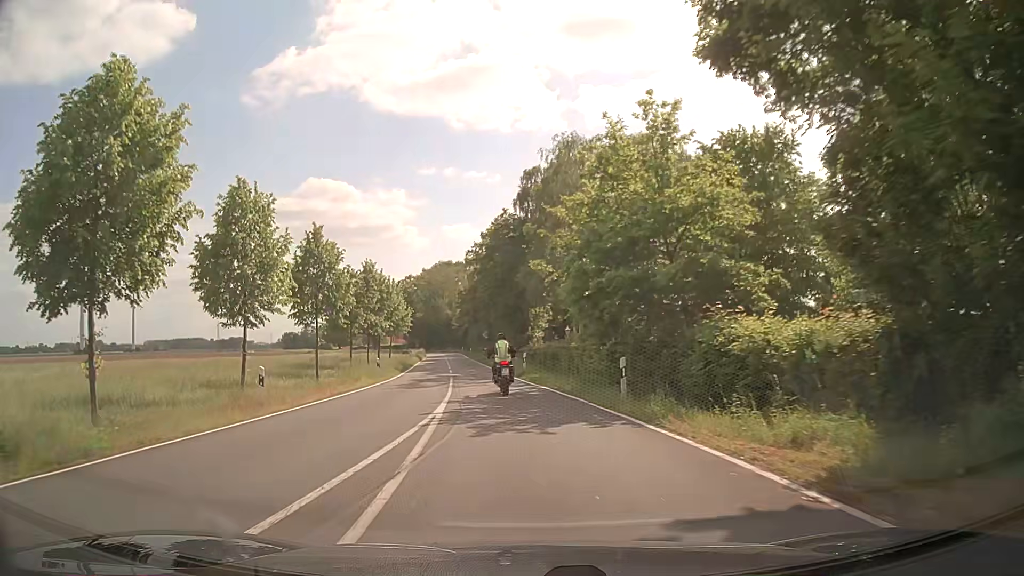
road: secondary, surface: asphalt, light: Day
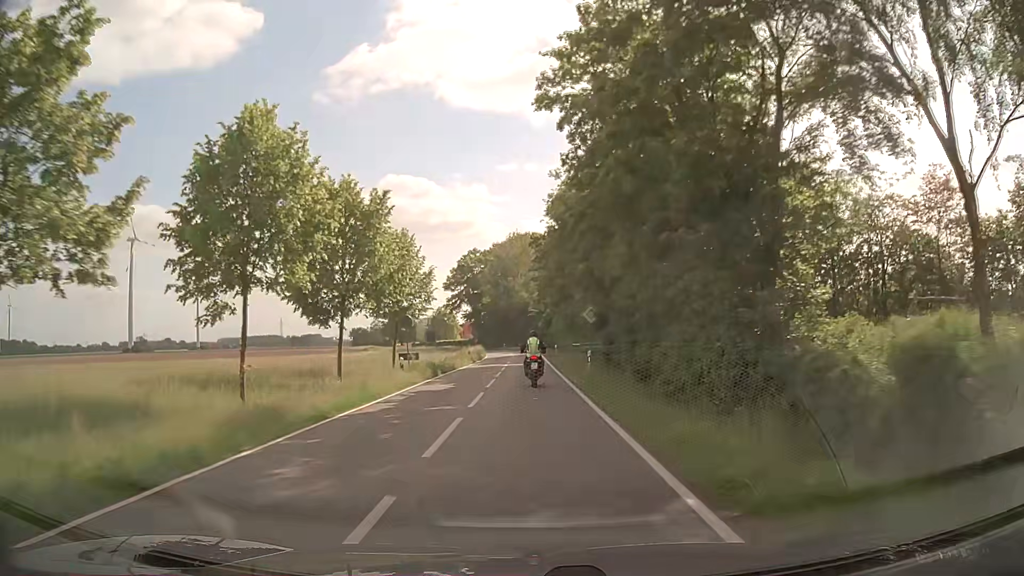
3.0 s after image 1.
(-2.7, +39.1) m; -7°
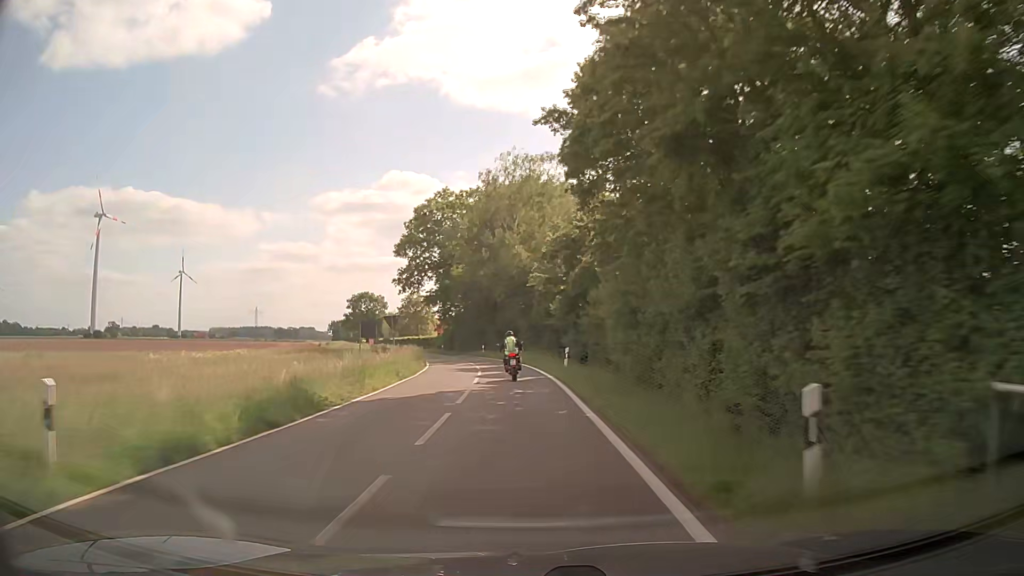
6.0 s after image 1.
(0.0, +48.6) m; 0°
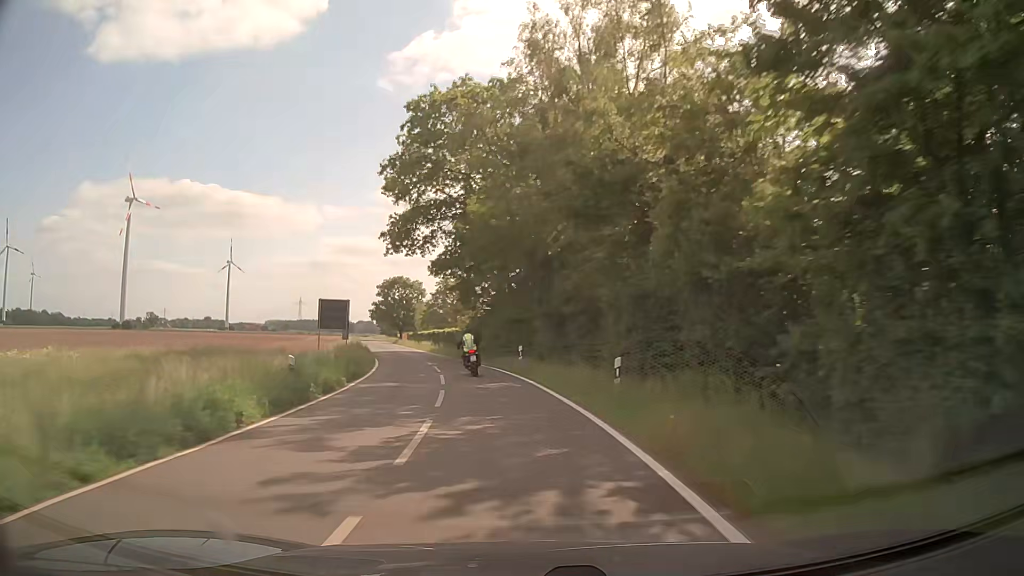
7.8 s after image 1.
(-0.7, +32.6) m; -5°
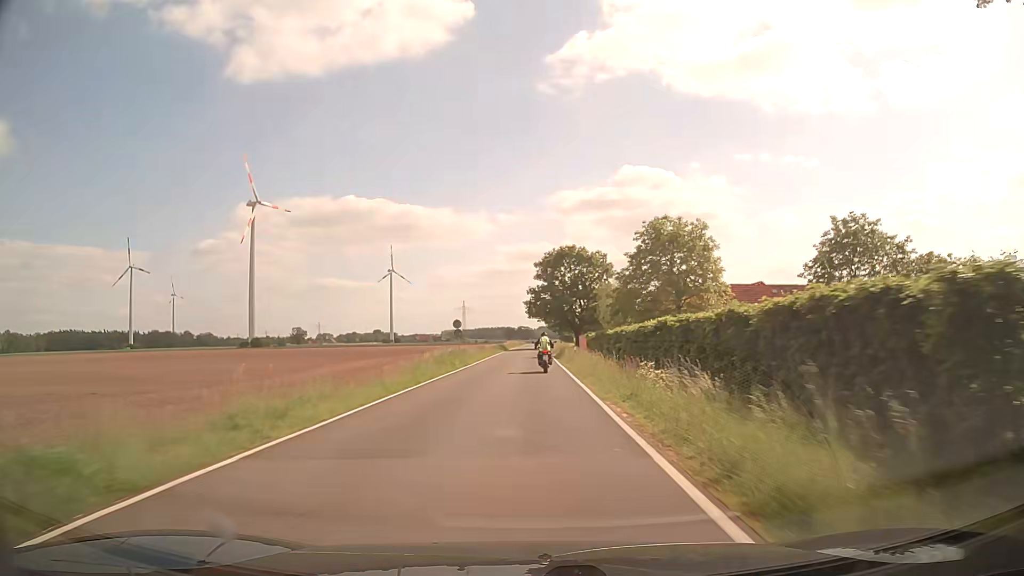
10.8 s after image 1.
(-9.1, +56.5) m; -15°
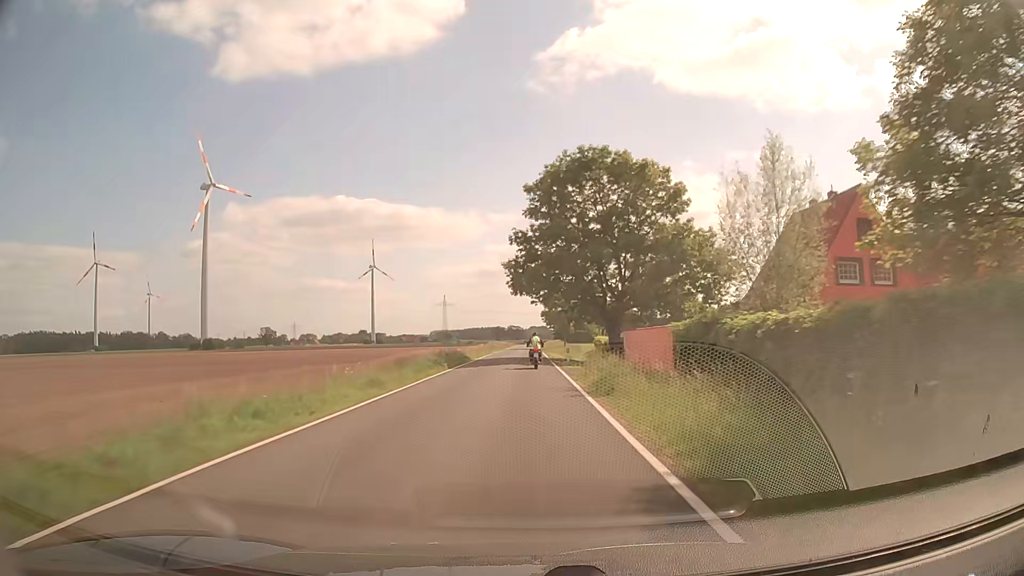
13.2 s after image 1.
(+0.6, +49.9) m; +1°
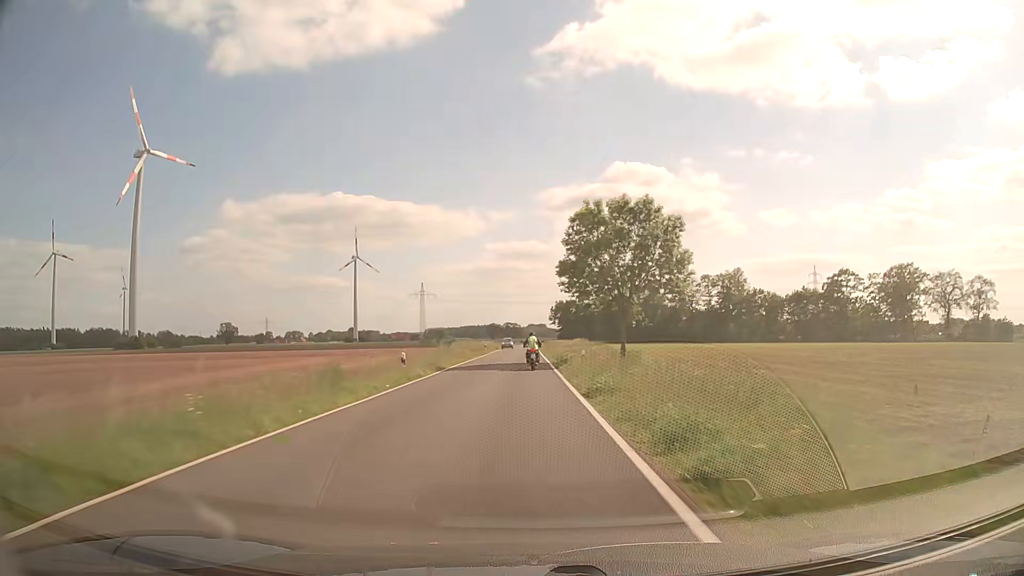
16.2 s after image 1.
(+0.2, +66.1) m; 0°
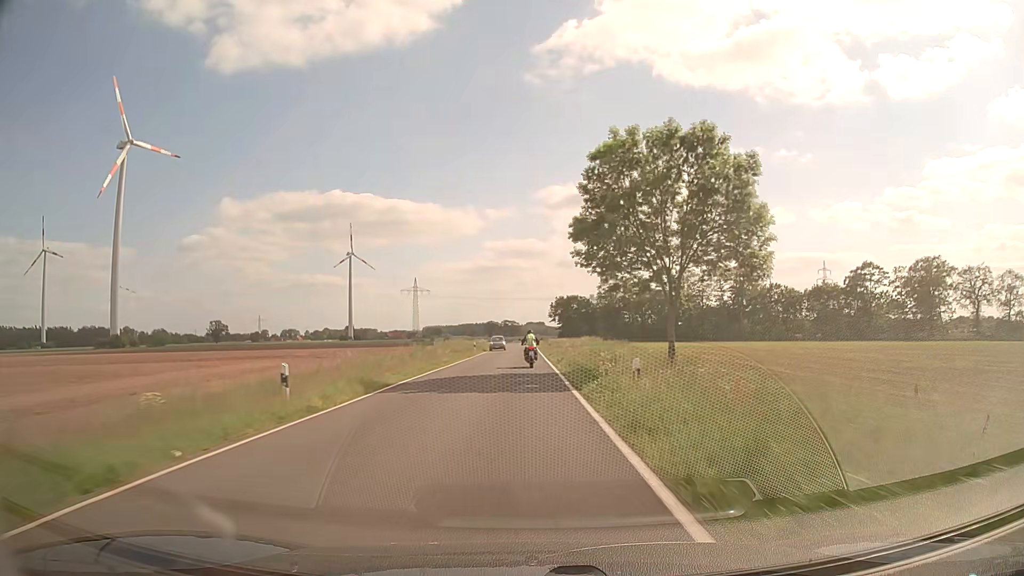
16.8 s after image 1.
(0.0, +13.2) m; 0°
(0, +10) (0, +20) (0, +30) (0, +40) (0, +50) (0, +60) (0, +70) (0, +80) (0, +90) (-1, +100) m
